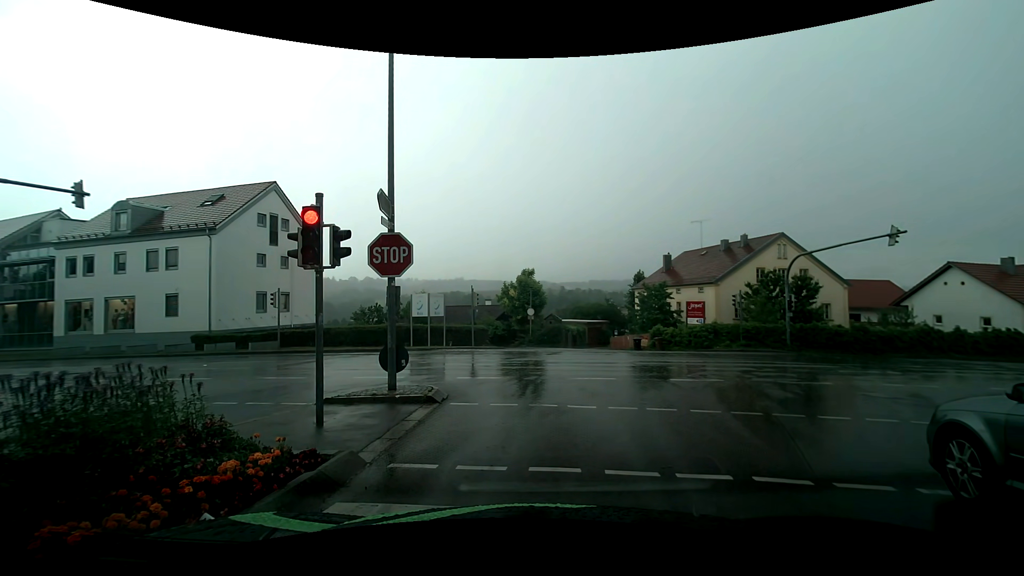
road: residential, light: Day
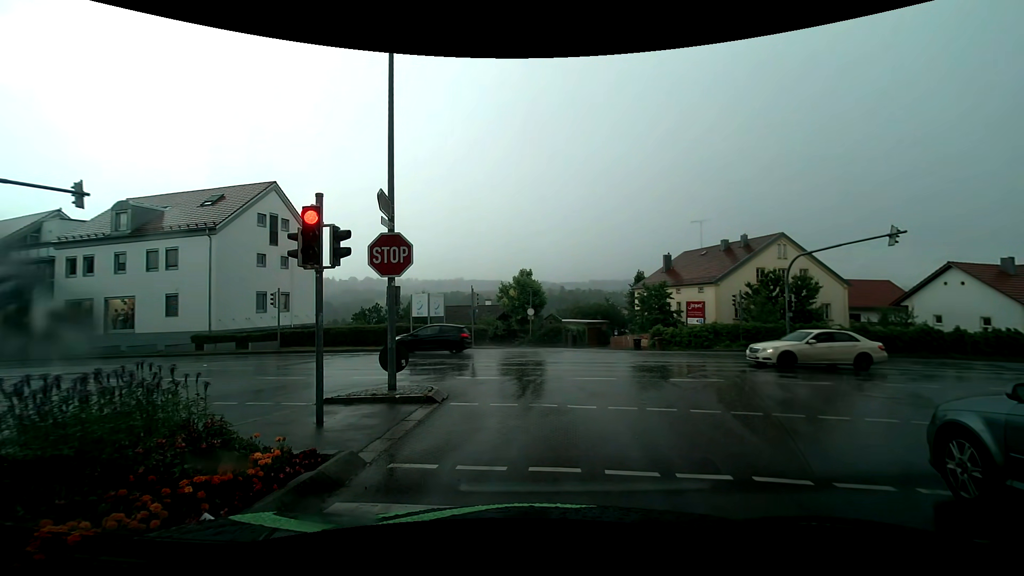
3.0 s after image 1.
(0.0, 0.0) m; 0°
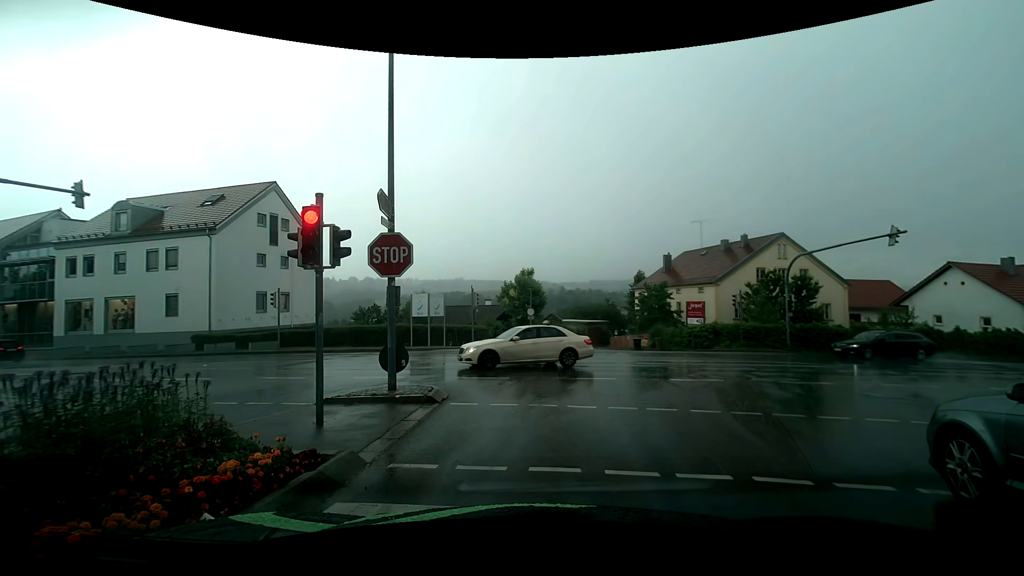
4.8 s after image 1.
(0.0, 0.0) m; 0°
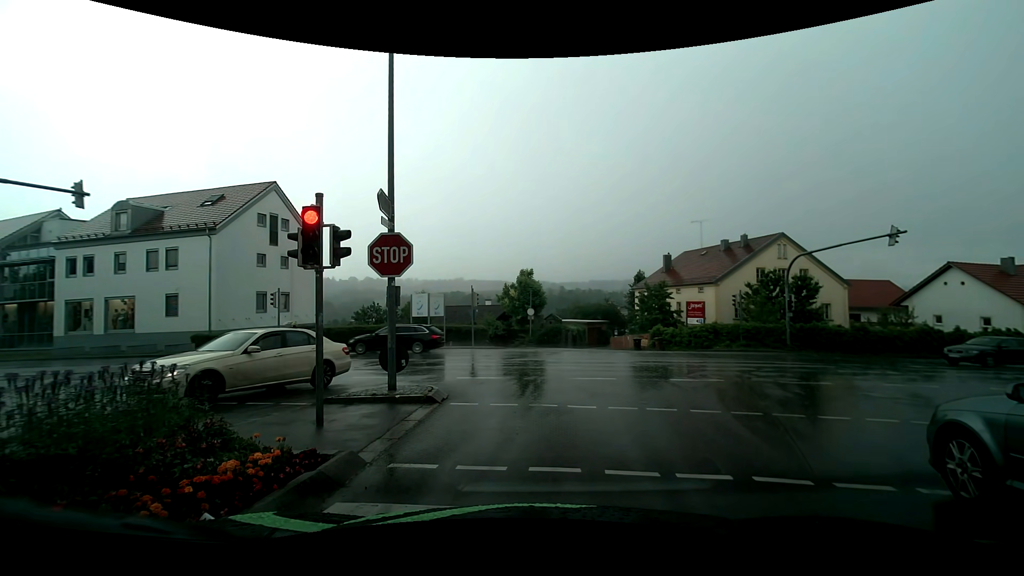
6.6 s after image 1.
(0.0, 0.0) m; 0°
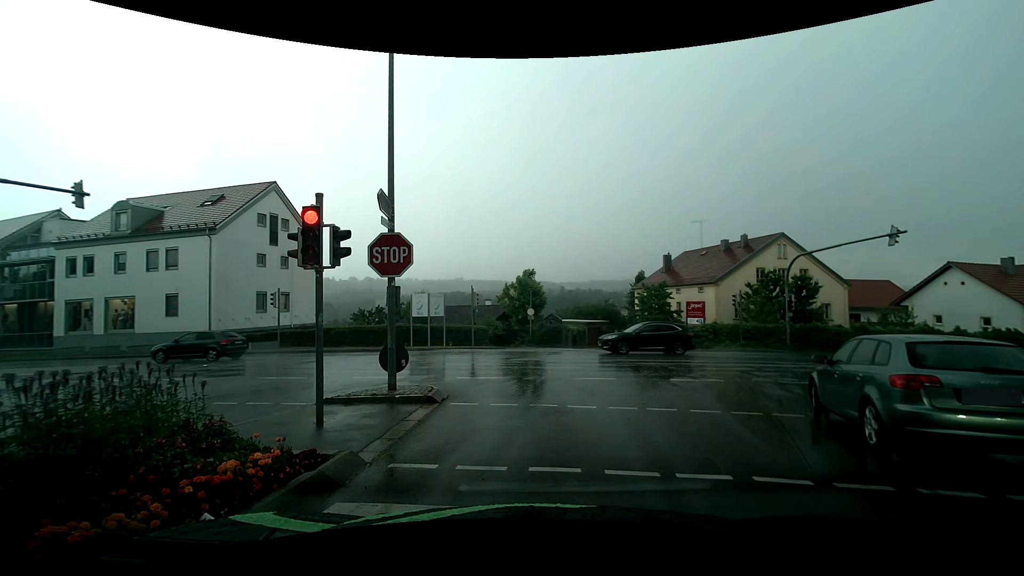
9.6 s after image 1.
(0.0, 0.0) m; 0°
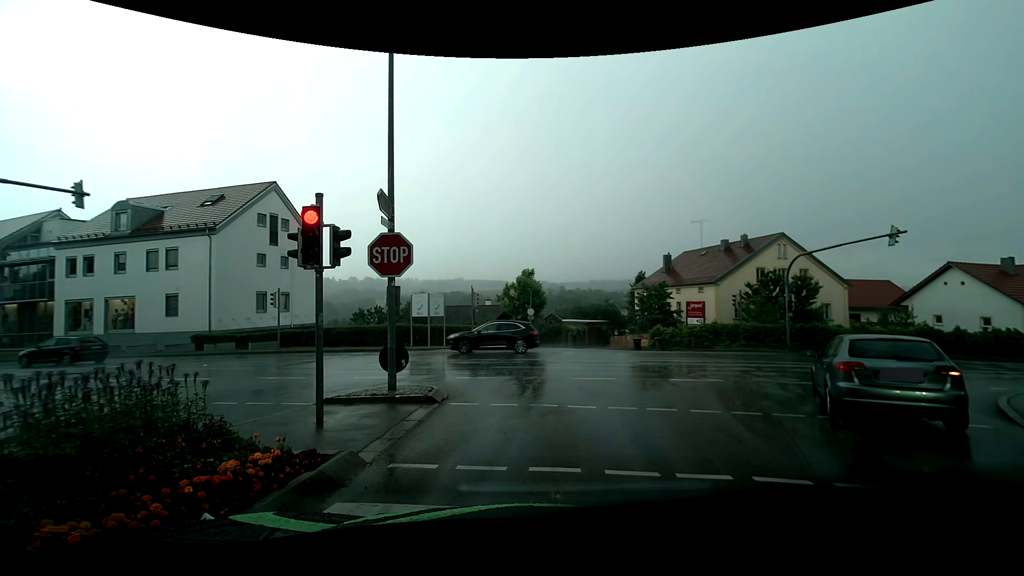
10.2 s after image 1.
(0.0, 0.0) m; 0°
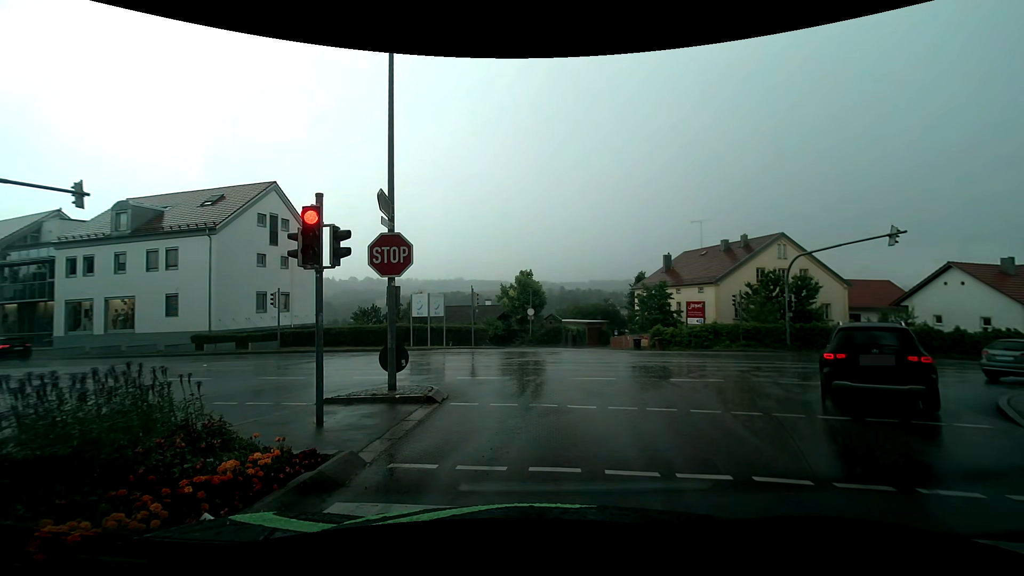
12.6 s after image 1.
(0.0, 0.0) m; 0°
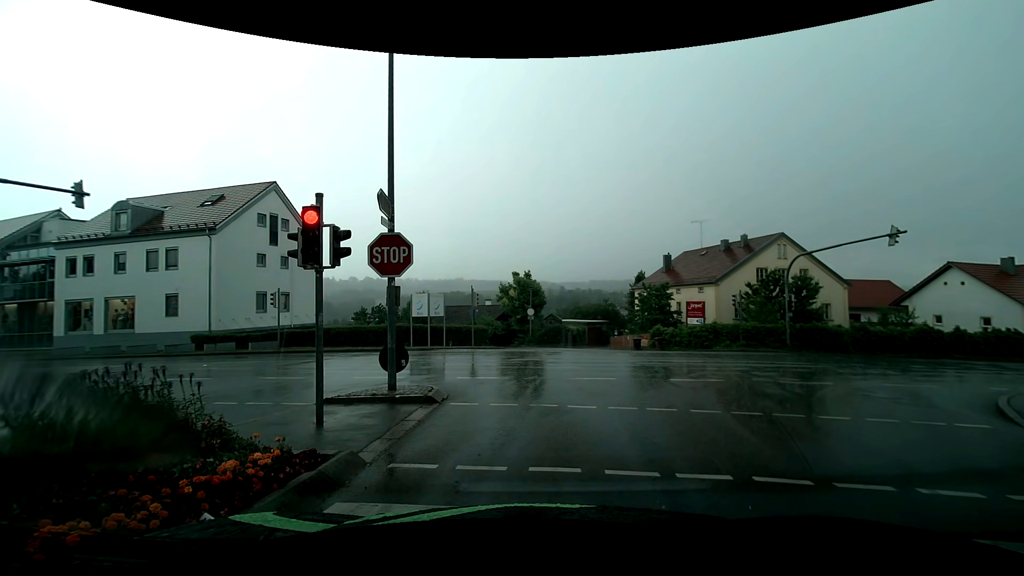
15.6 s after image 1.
(0.0, 0.0) m; 0°
(0, +10) (-2, +20) (-11, +24) (-20, +27) (-30, +28) (-40, +30) (-50, +33) (-59, +36) (-68, +40) (-78, +44) m
